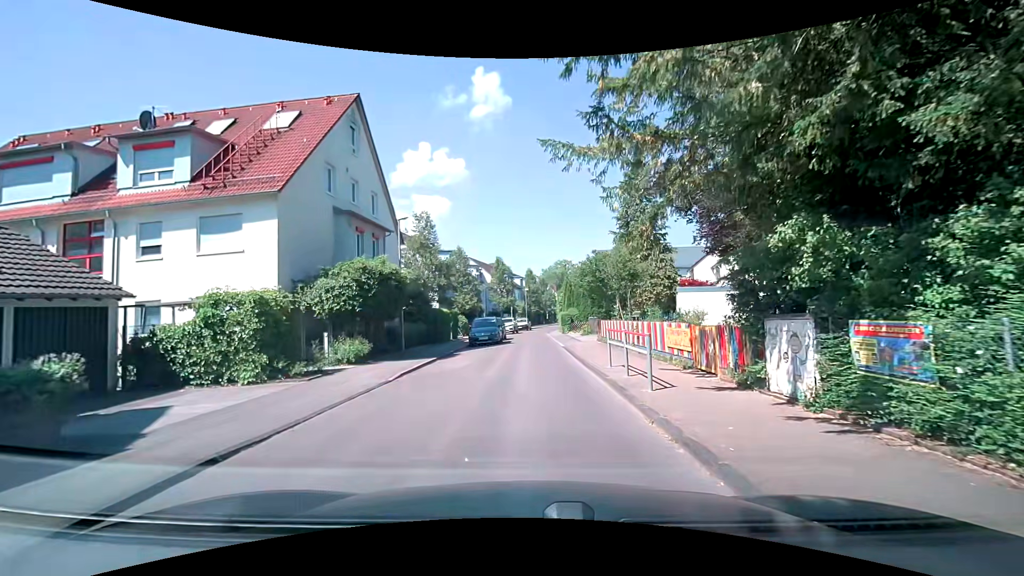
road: residential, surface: asphalt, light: Day
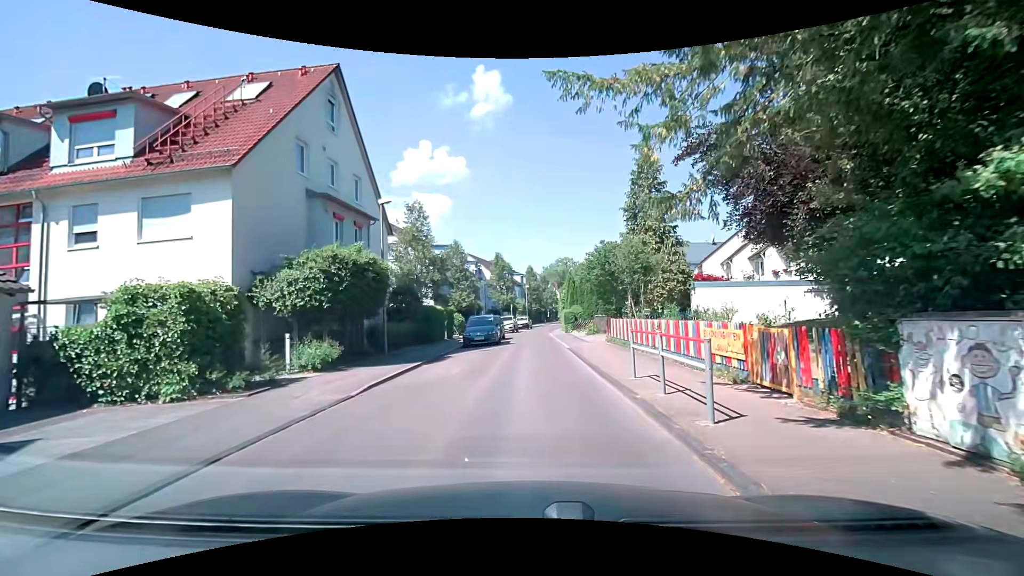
(0.0, +2.8) m; -1°
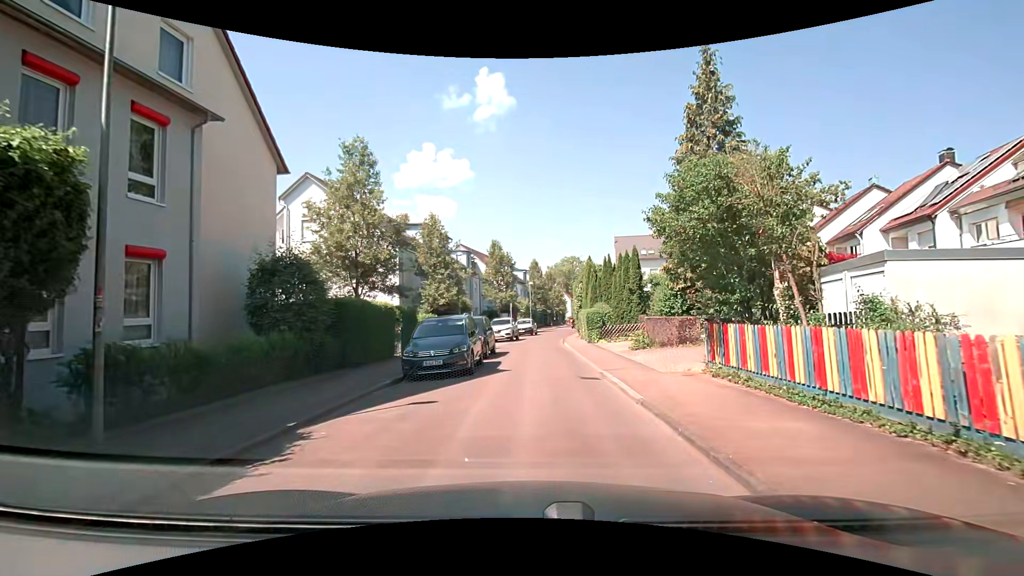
(+0.4, +12.9) m; 0°
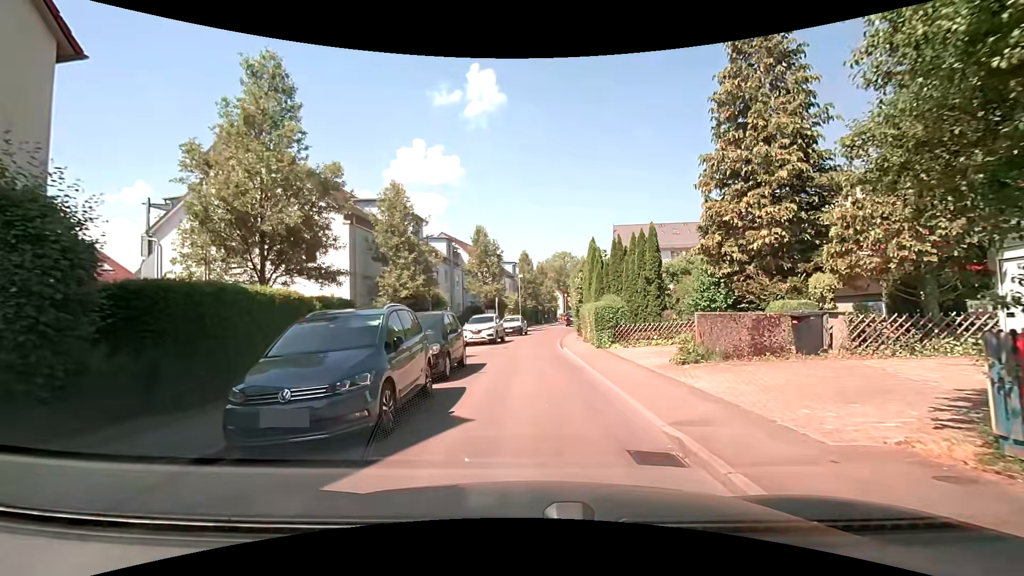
(+0.3, +7.0) m; +2°
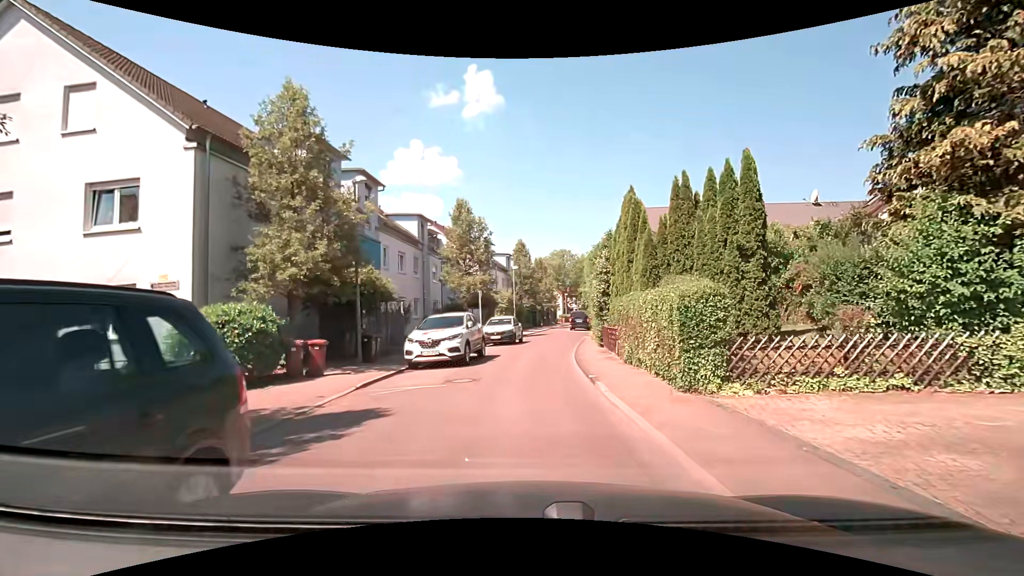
(+0.2, +11.3) m; +2°
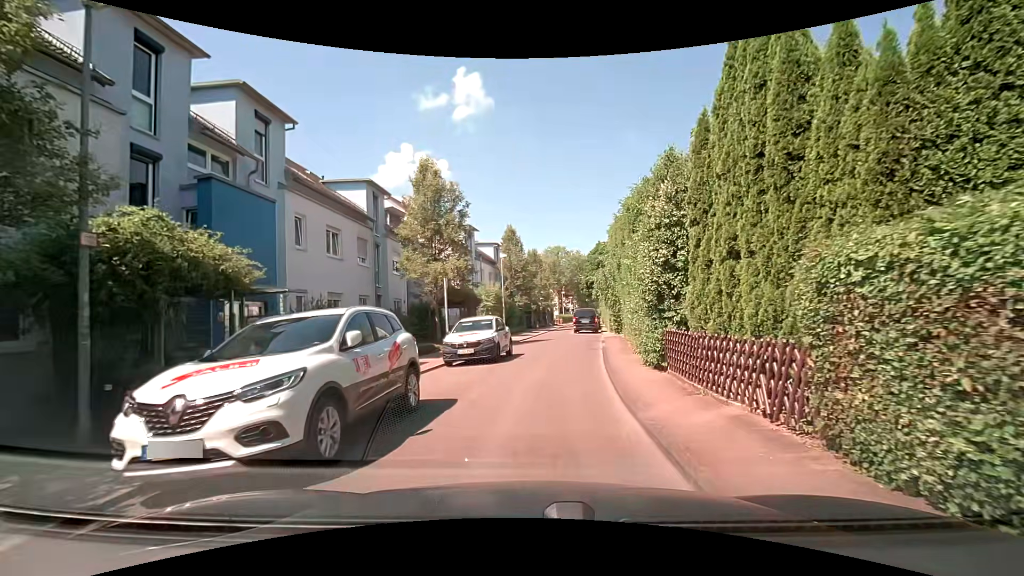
(0.0, +10.0) m; 0°
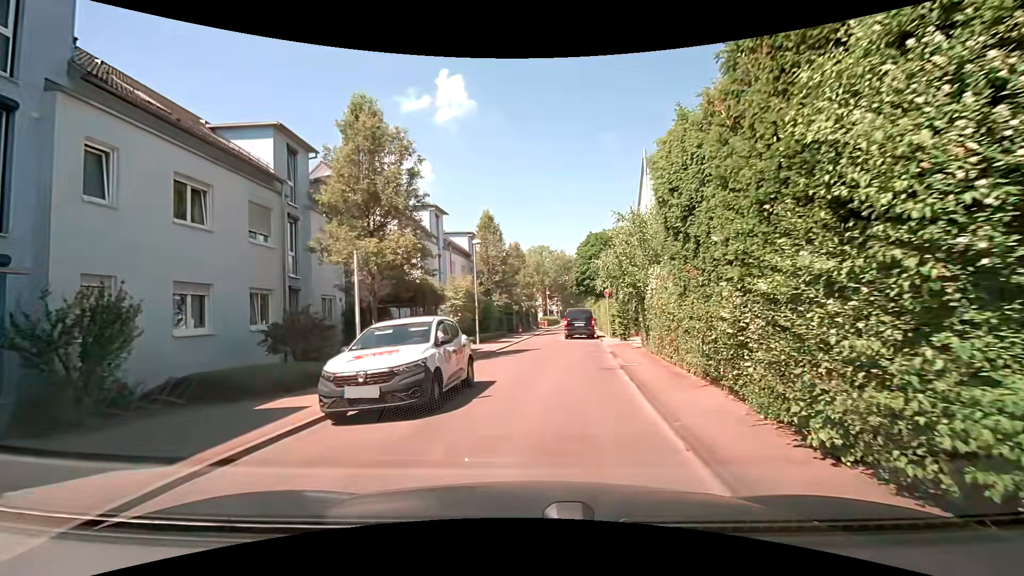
(+0.1, +8.0) m; +2°
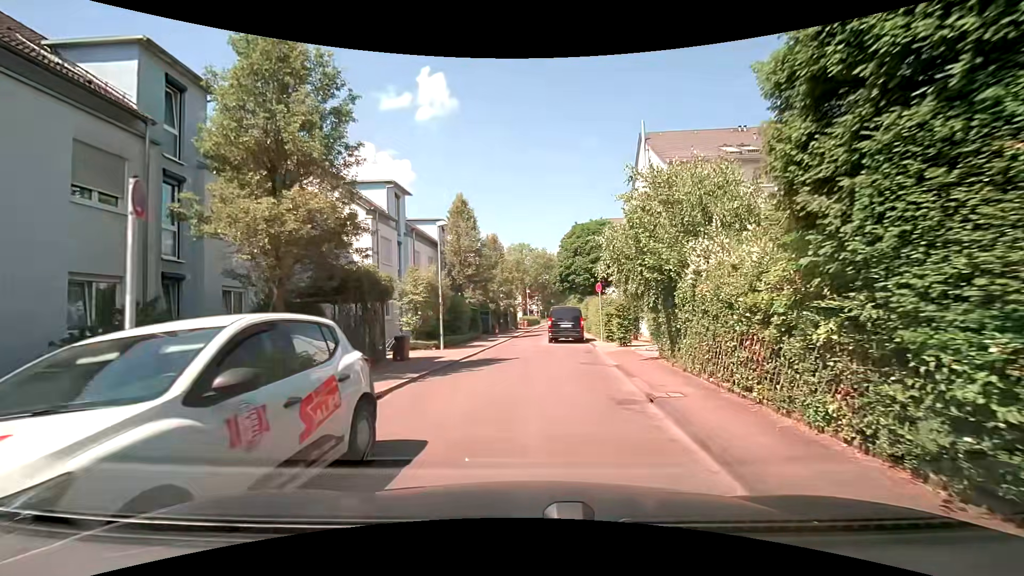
(+0.1, +5.5) m; +1°
(0, +10) (0, +20) (0, +30) (+1, +40) (+1, +50) (+2, +60) (+3, +70) (+4, +80) (+4, +90) (+5, +100) m
